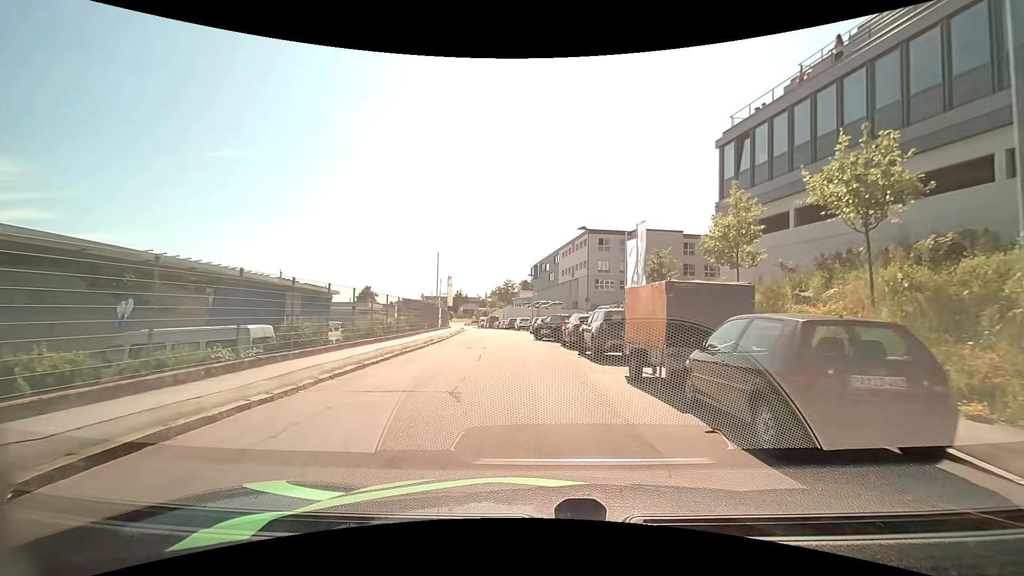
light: Day
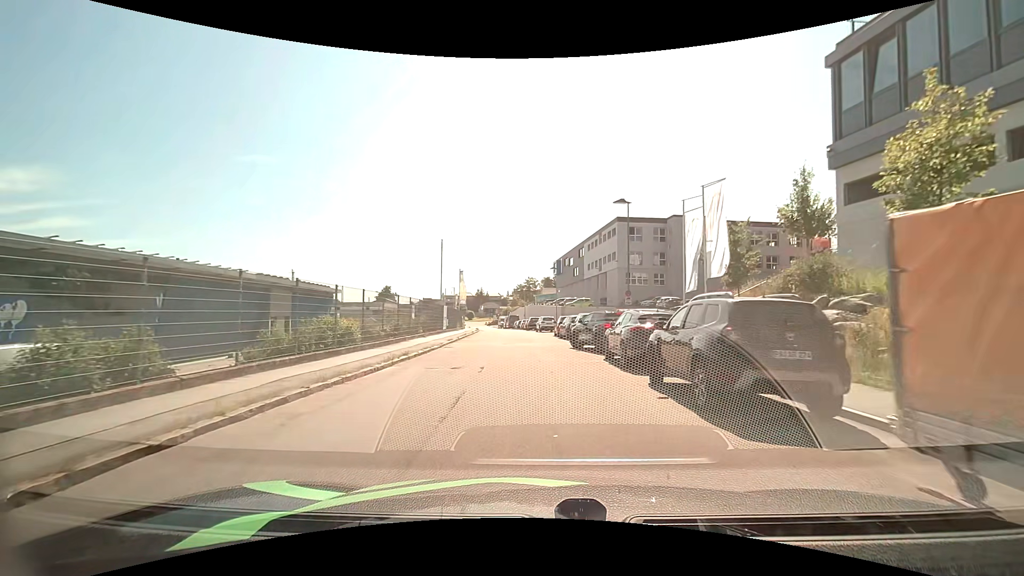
(-0.1, +8.3) m; -2°
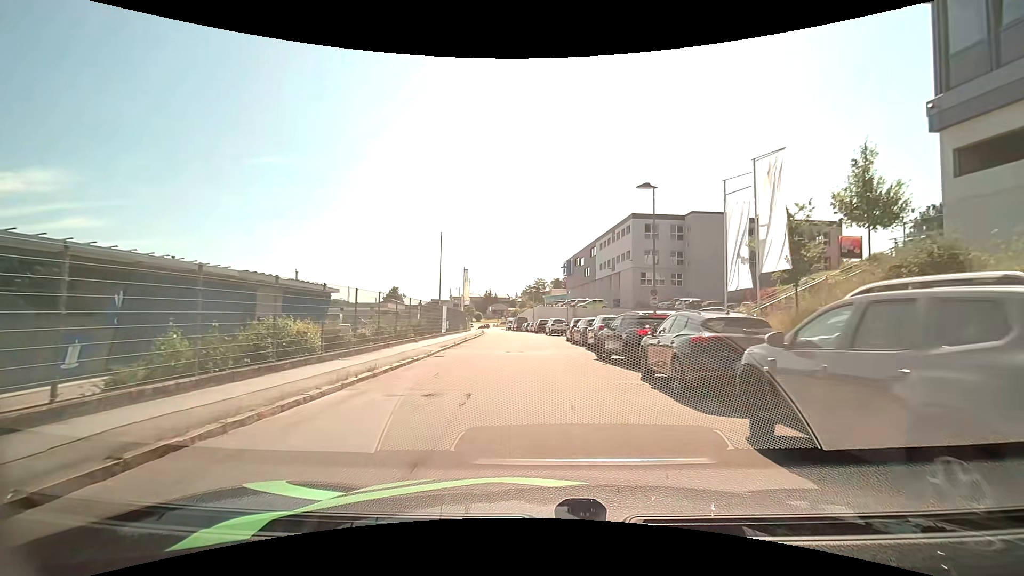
(0.0, +4.1) m; -1°
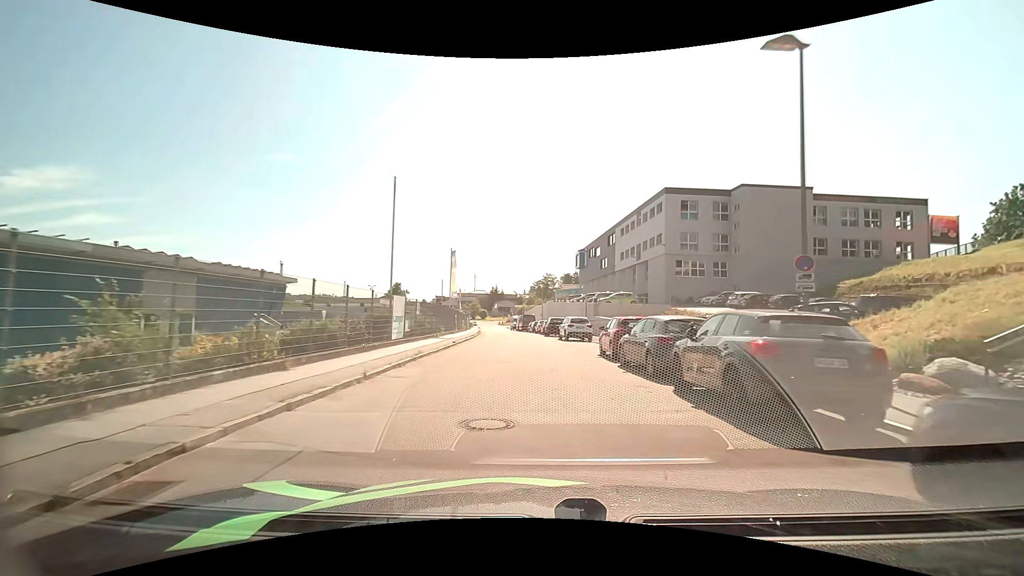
(-0.1, +13.7) m; -1°
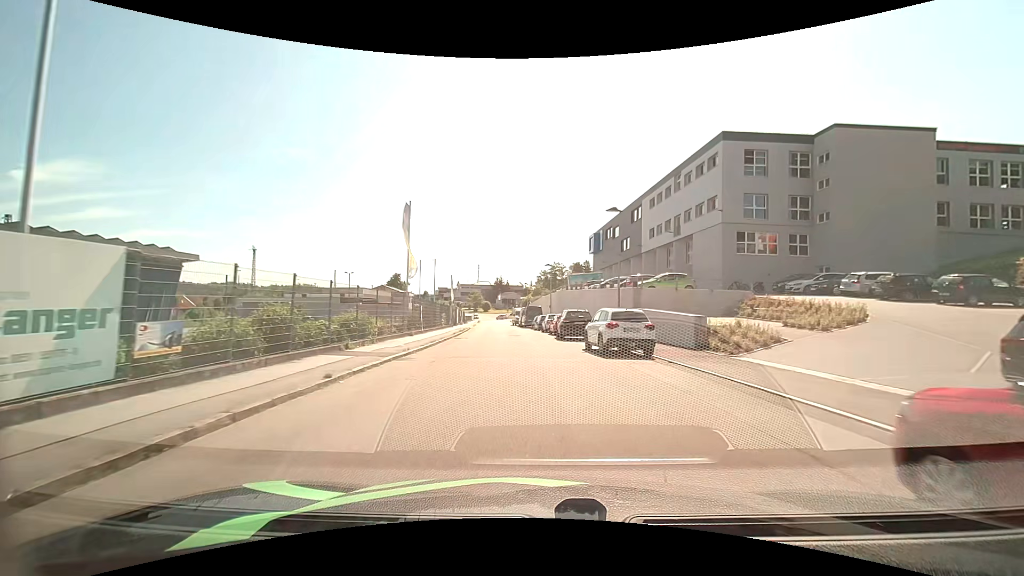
(-0.2, +15.8) m; 0°
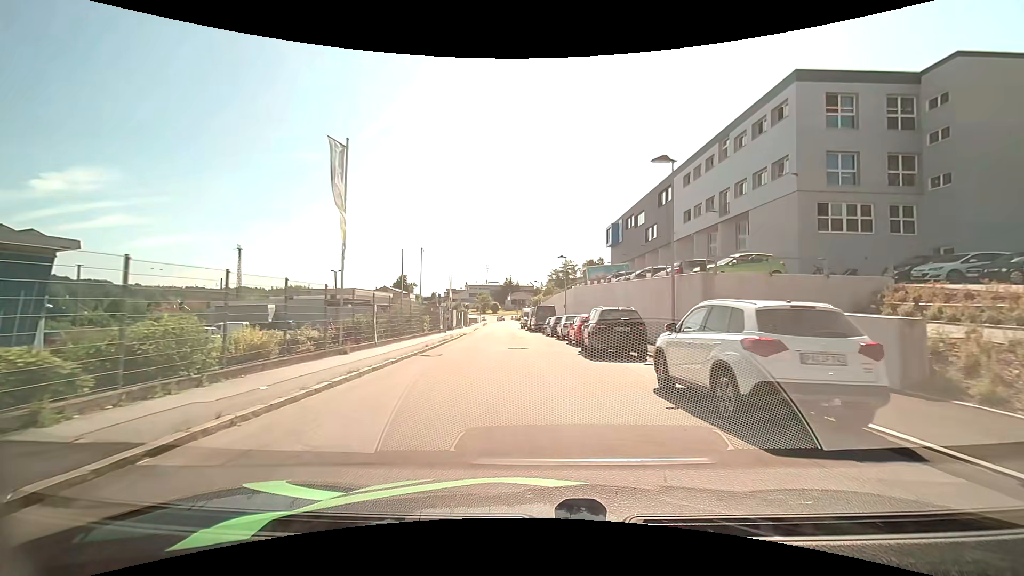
(-0.1, +10.3) m; -2°
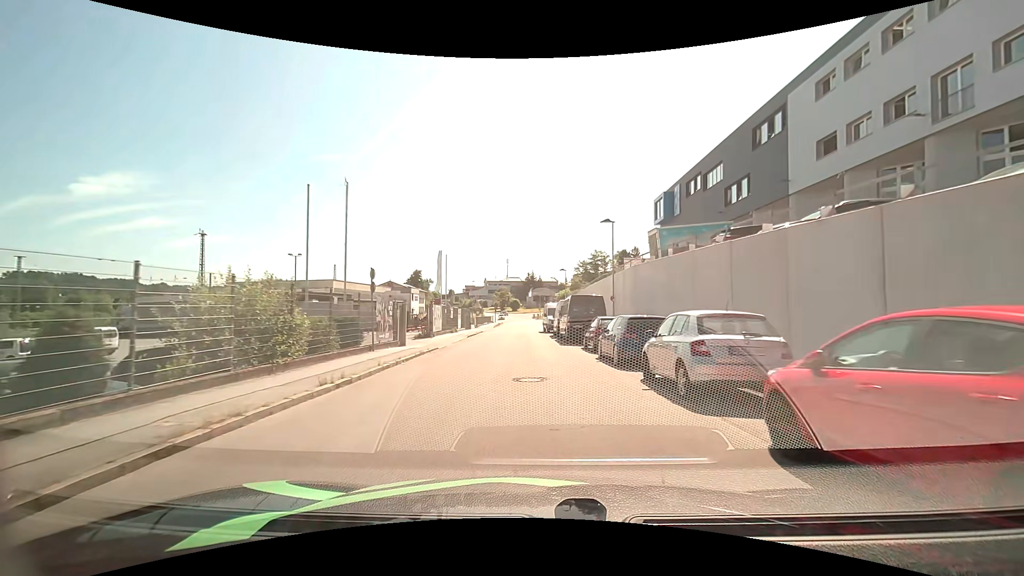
(-0.4, +20.3) m; -2°
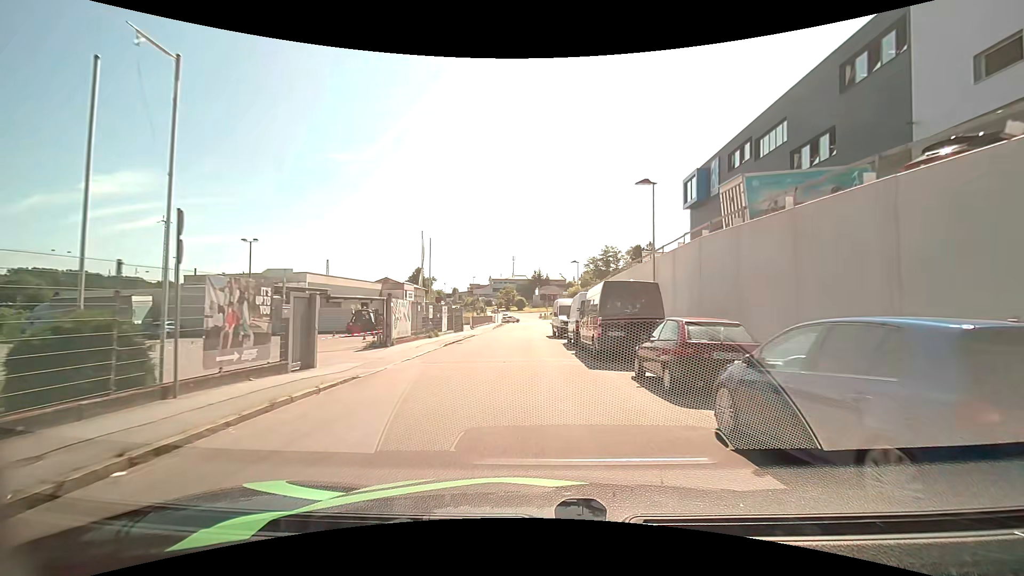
(-0.1, +10.5) m; -1°
(0, +10) (0, +20) (0, +30) (0, +40) (-1, +50) (0, +60) (0, +70) (0, +80) (0, +90) (-2, +100) m
